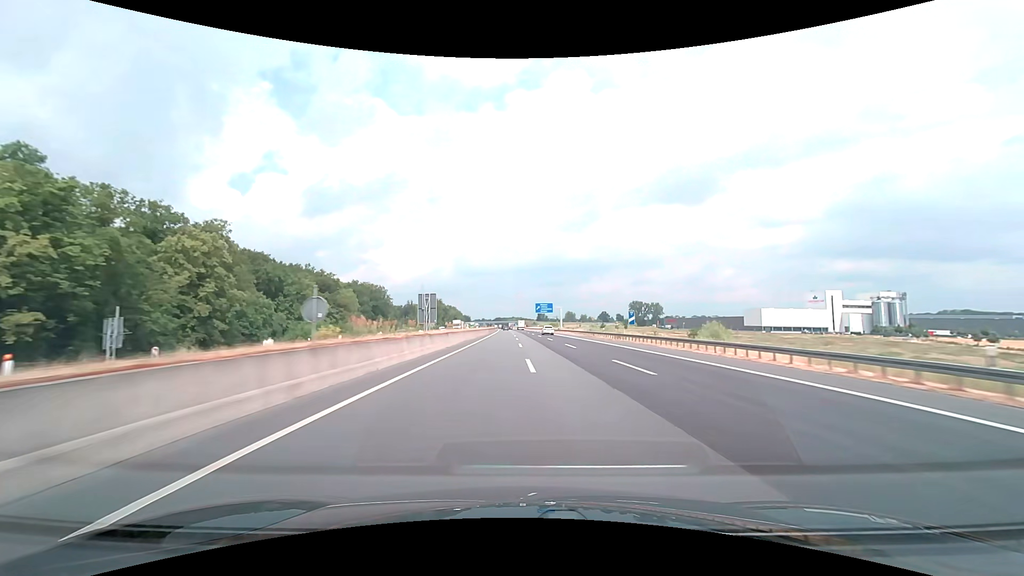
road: motorway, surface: asphalt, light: Day
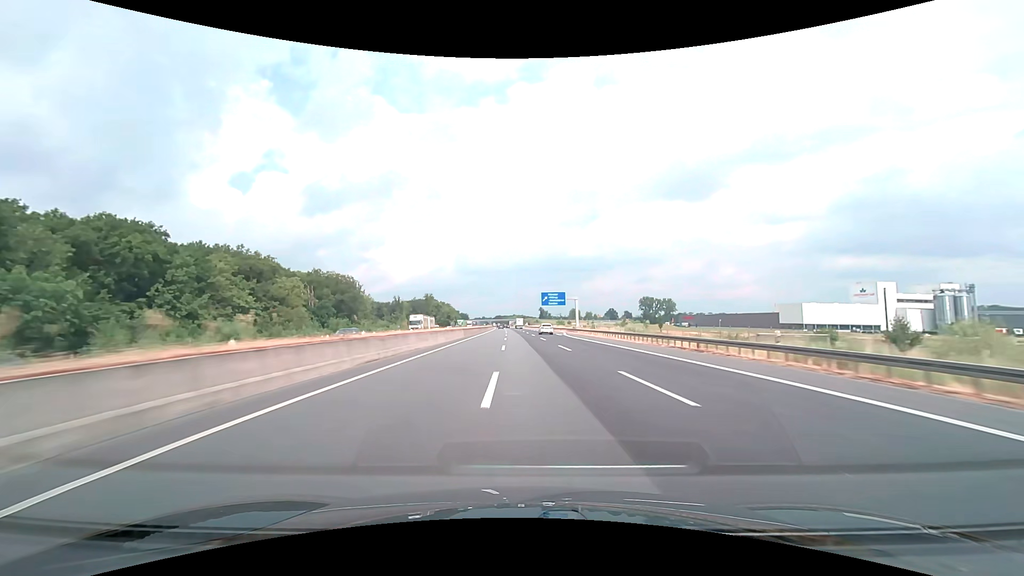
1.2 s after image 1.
(0.0, +43.1) m; 0°
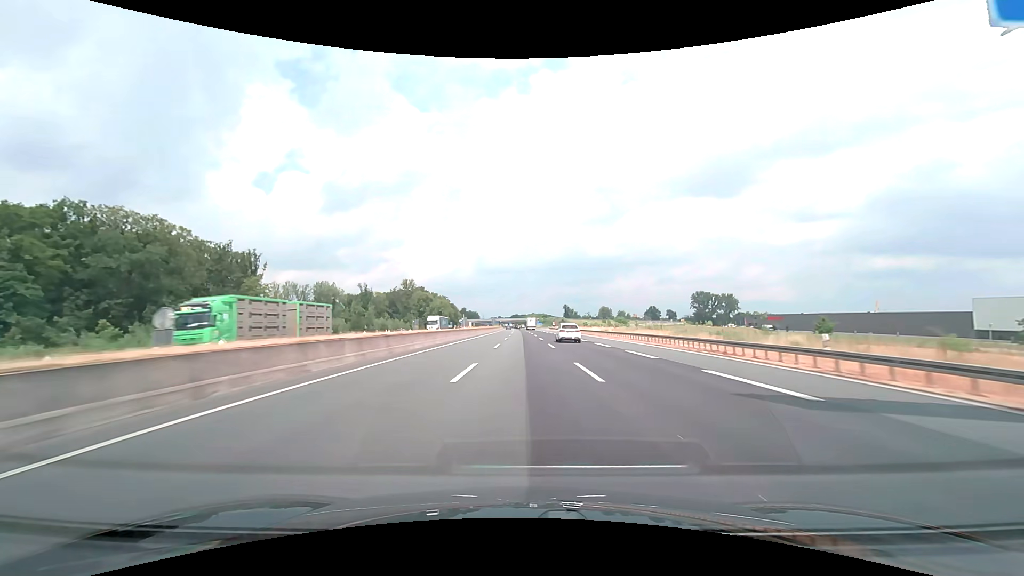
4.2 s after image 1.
(-2.2, +105.8) m; -2°
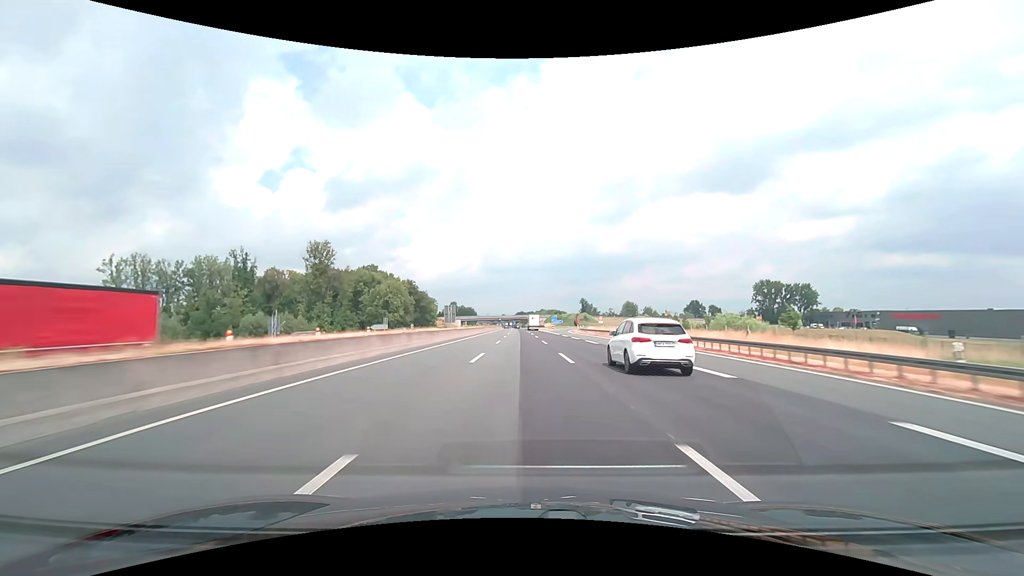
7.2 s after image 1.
(-0.5, +103.8) m; -1°
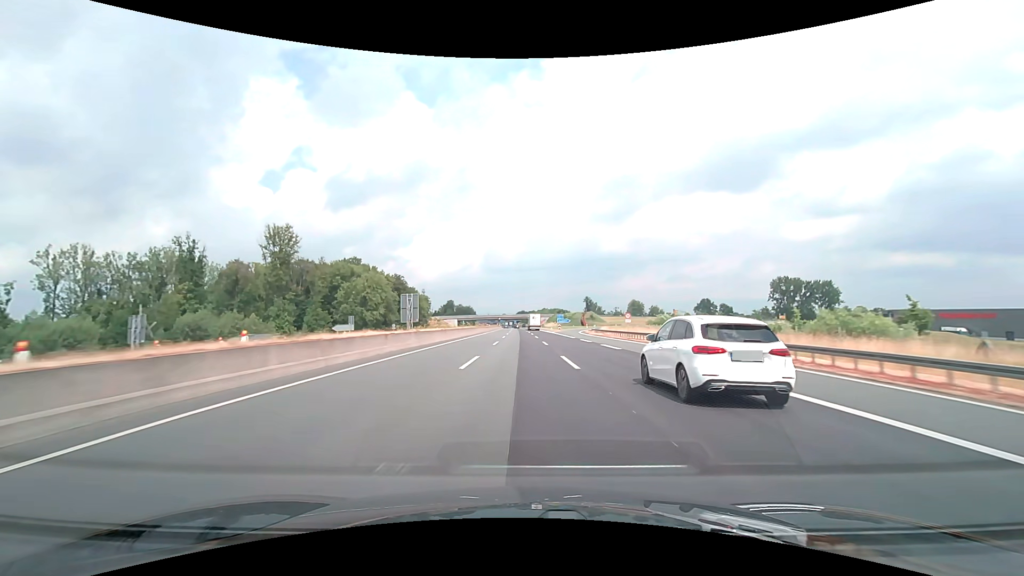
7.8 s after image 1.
(0.0, +20.6) m; 0°
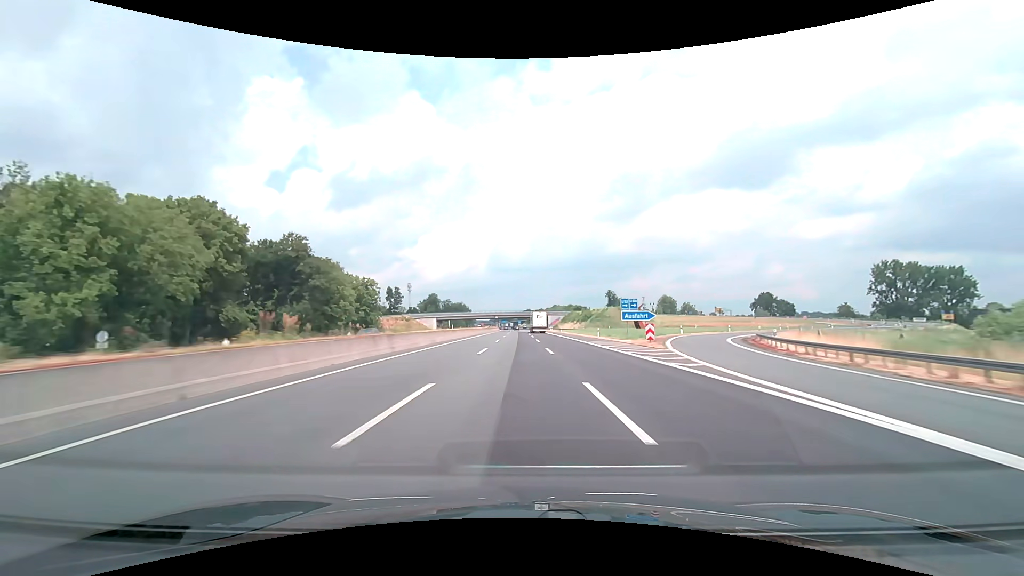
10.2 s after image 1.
(-0.4, +82.6) m; -1°
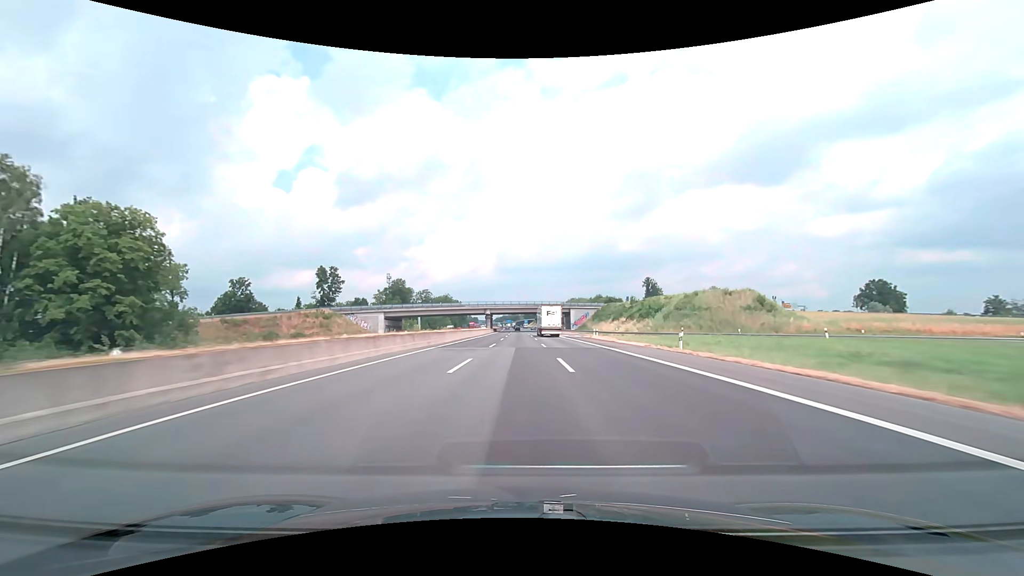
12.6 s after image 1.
(-0.6, +82.5) m; -1°
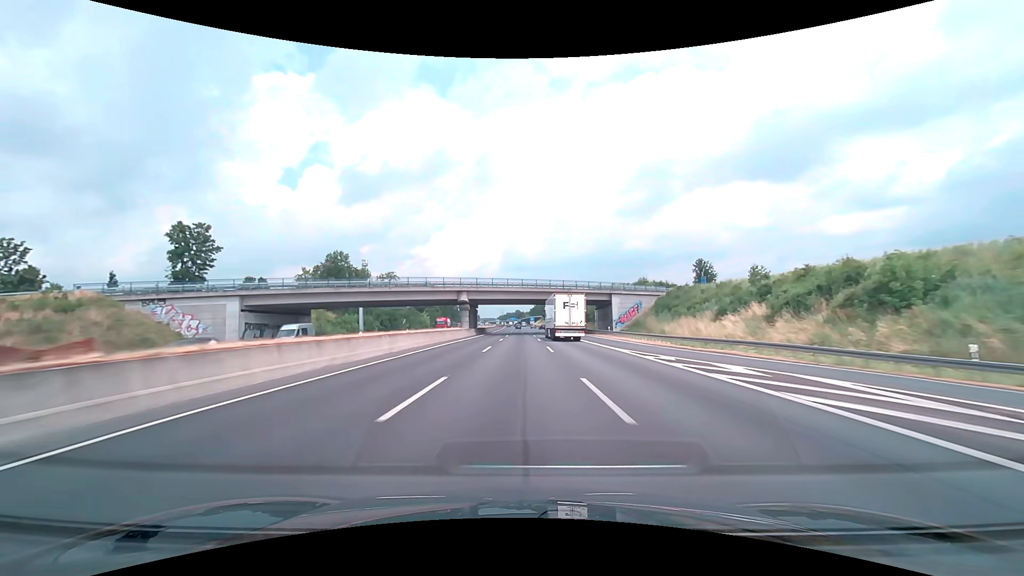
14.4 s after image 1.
(-0.3, +61.8) m; -1°
(0, +10) (0, +20) (0, +30) (0, +40) (0, +50) (0, +60) (0, +70) (-1, +80) (-1, +90) (-1, +100) m
